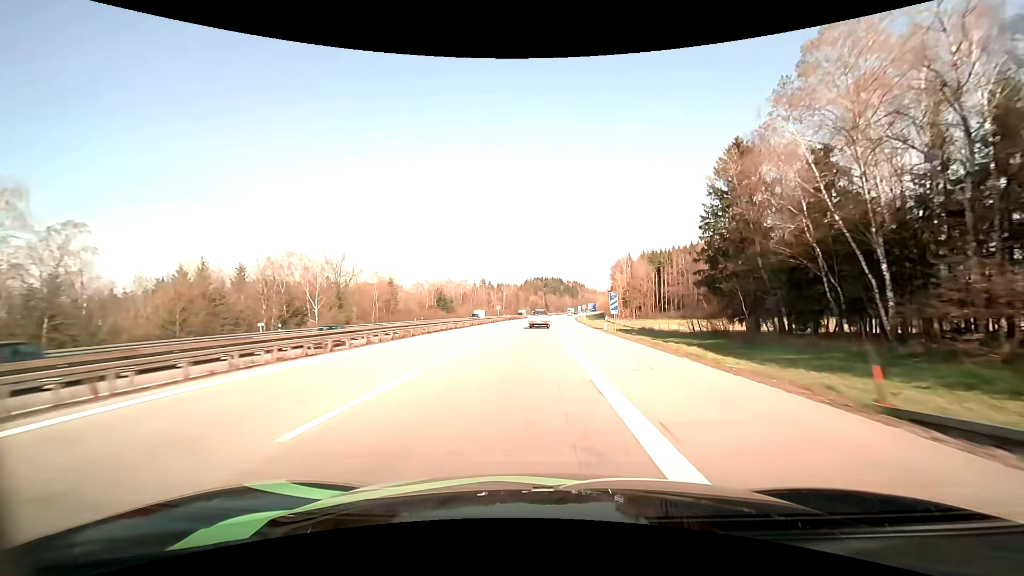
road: motorway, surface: asphalt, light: Day
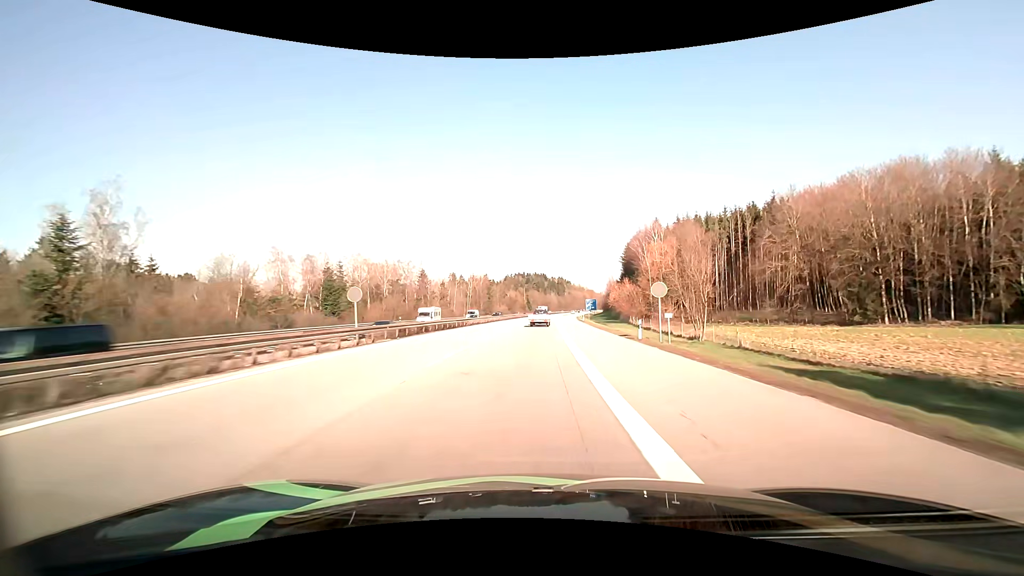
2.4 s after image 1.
(+1.1, +65.2) m; +2°
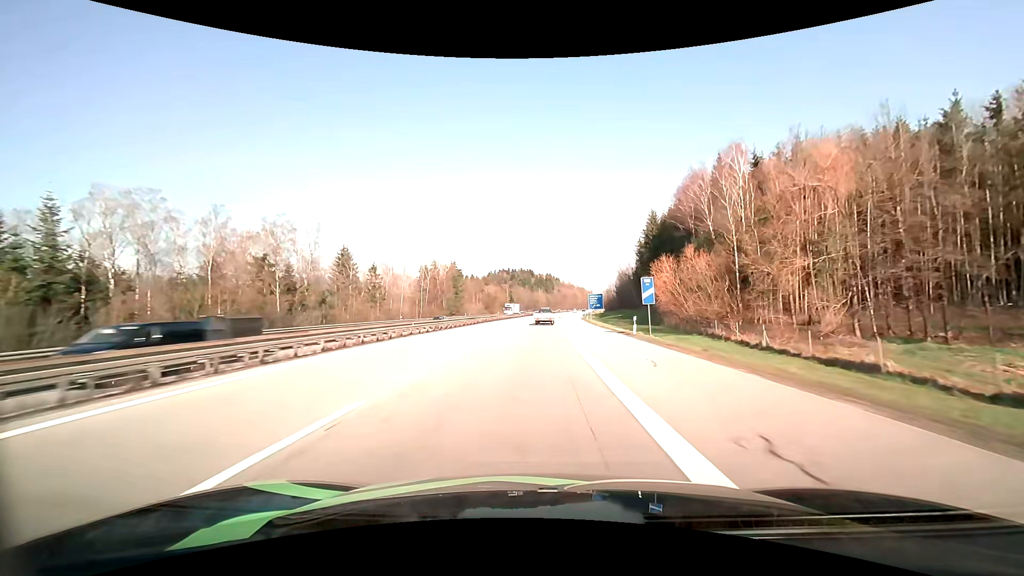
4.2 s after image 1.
(+0.6, +47.9) m; +1°
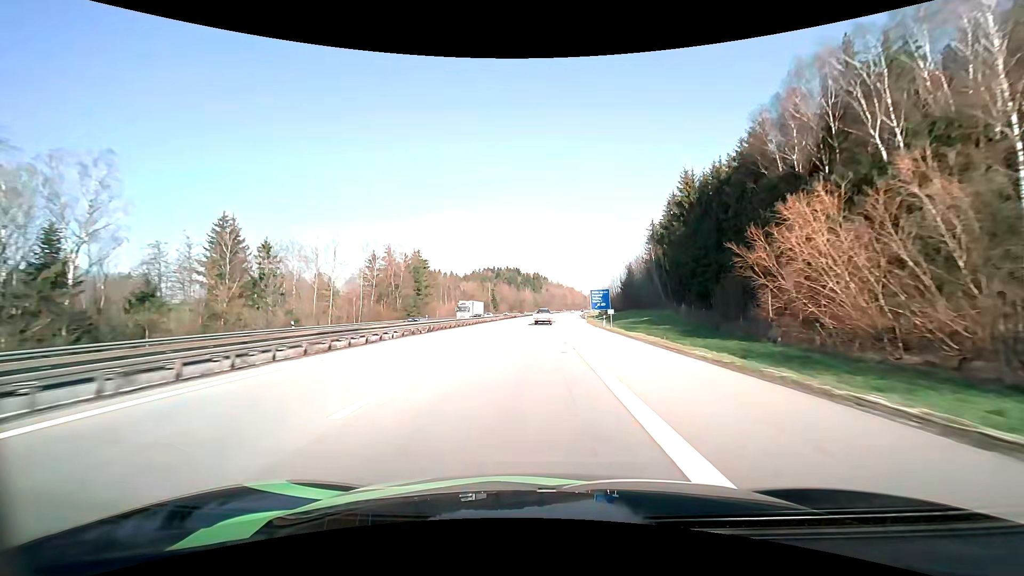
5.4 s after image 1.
(+0.3, +31.1) m; +1°
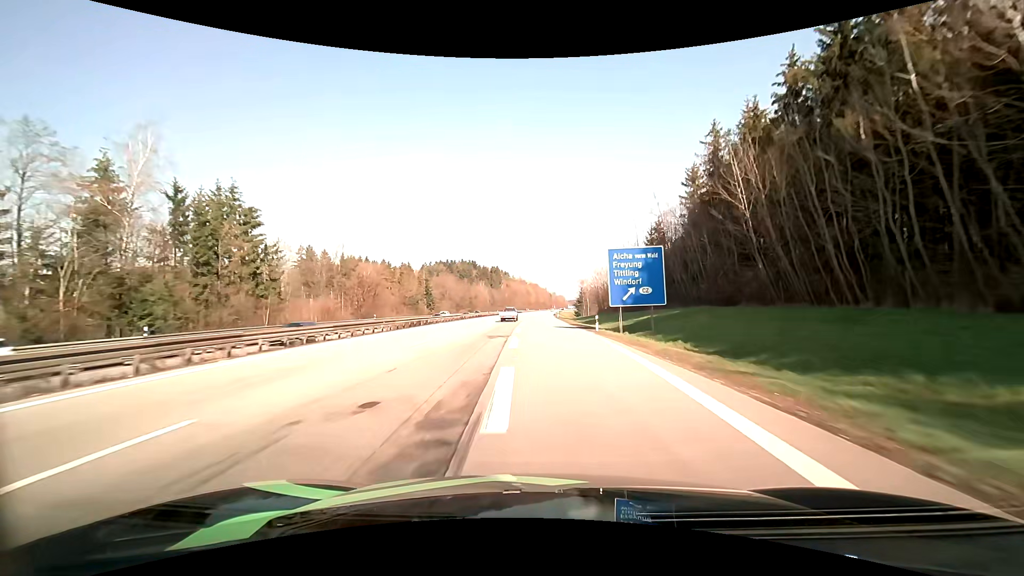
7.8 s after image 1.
(+2.4, +60.2) m; +4°
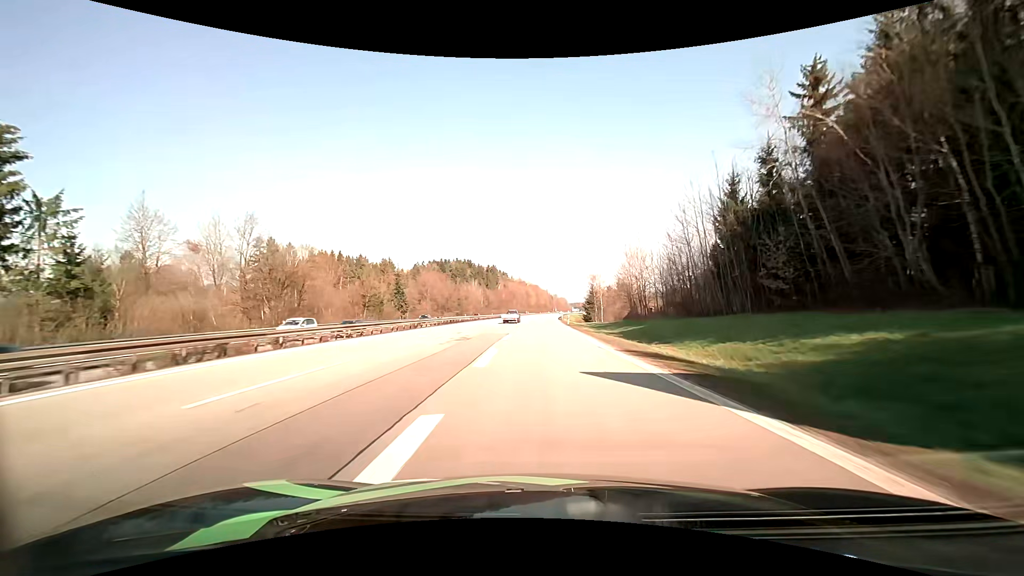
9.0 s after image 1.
(-0.1, +29.2) m; 0°
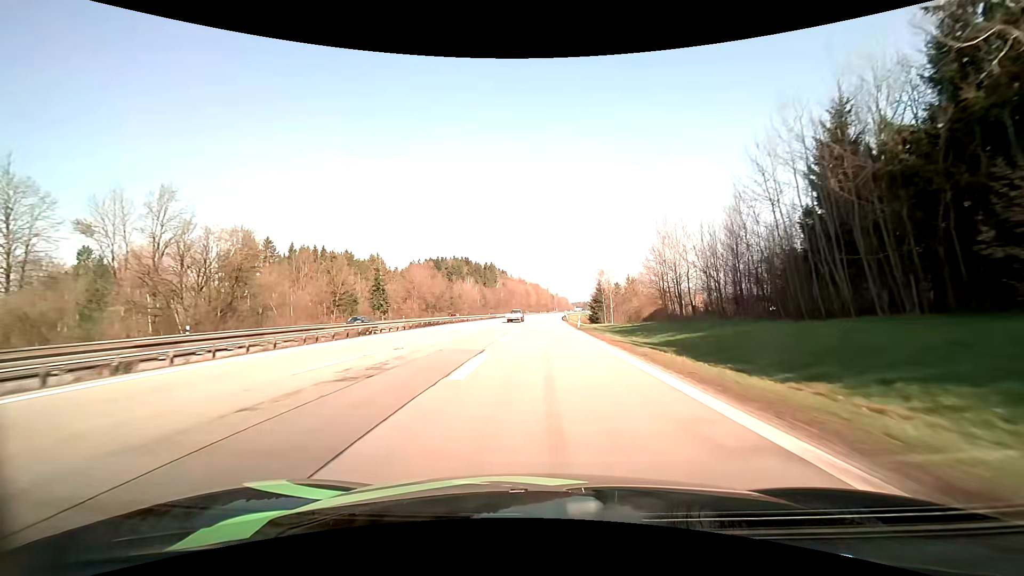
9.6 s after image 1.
(0.0, +14.4) m; 0°
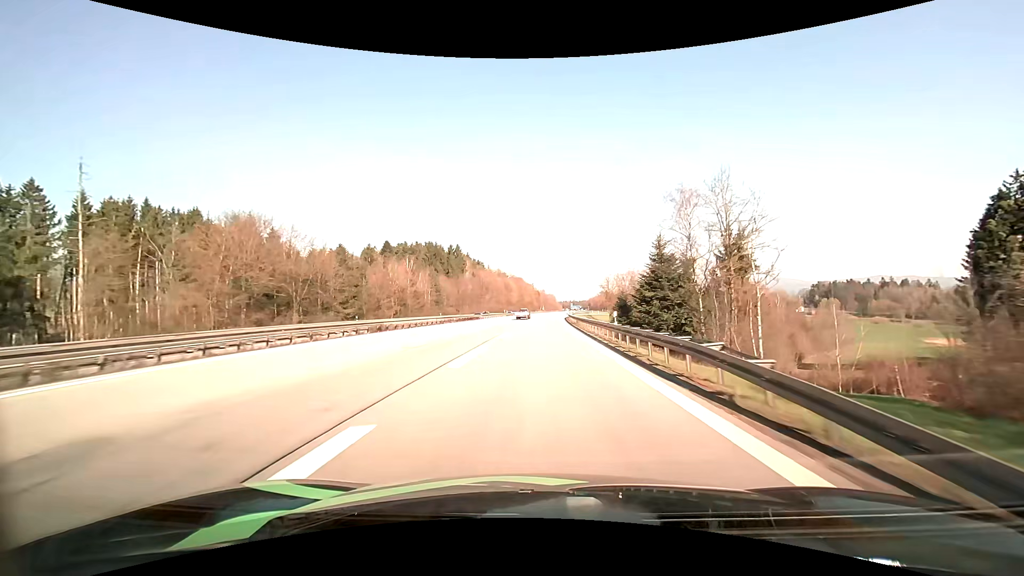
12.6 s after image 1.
(+0.7, +69.9) m; +2°
(0, +10) (0, +20) (0, +30) (+1, +40) (+1, +50) (+1, +60) (+1, +70) (+2, +80) (+2, +90) (+3, +100) m
